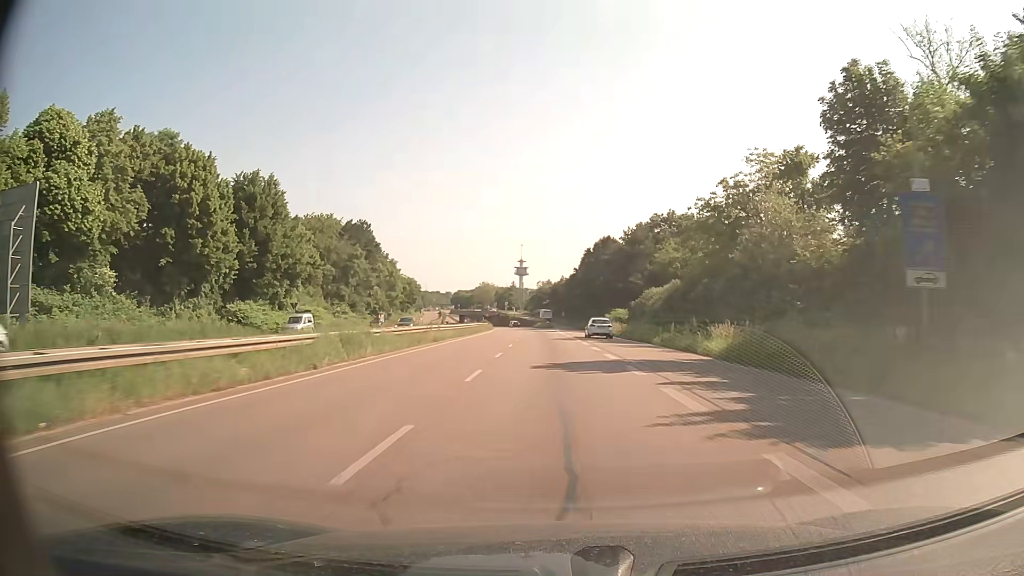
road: trunk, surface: asphalt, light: Day
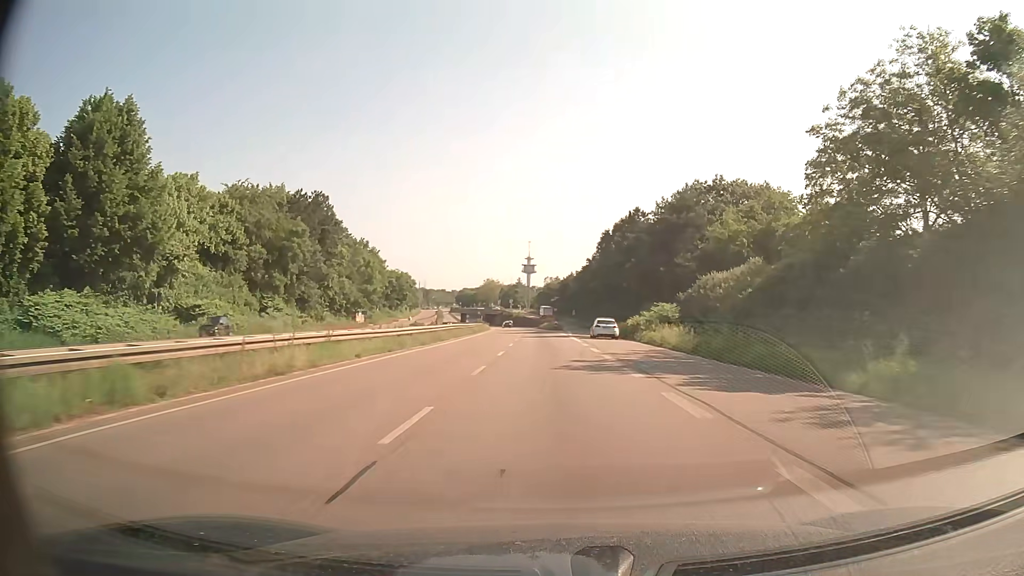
(0.0, +25.1) m; 0°
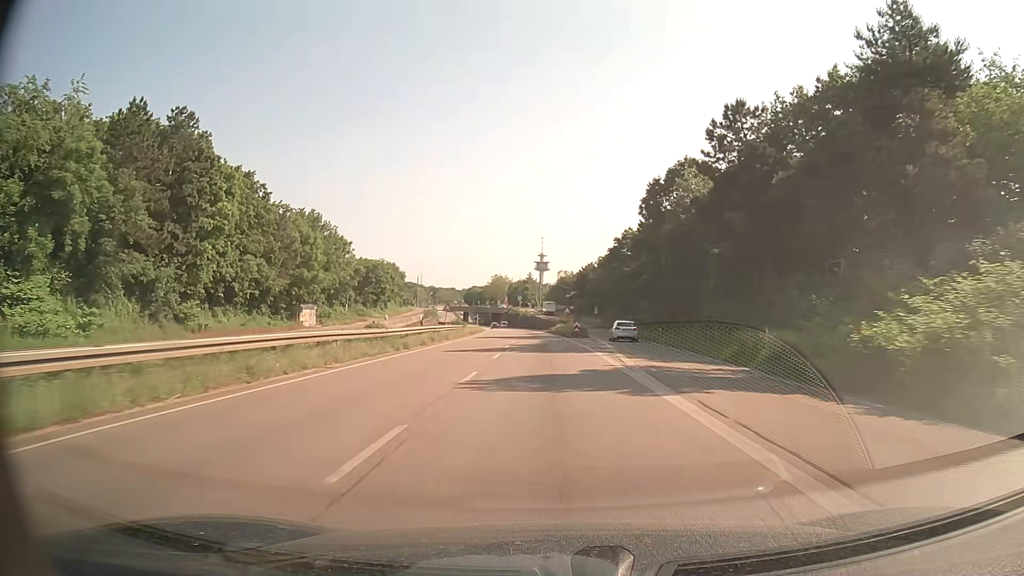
(-0.3, +37.6) m; -1°
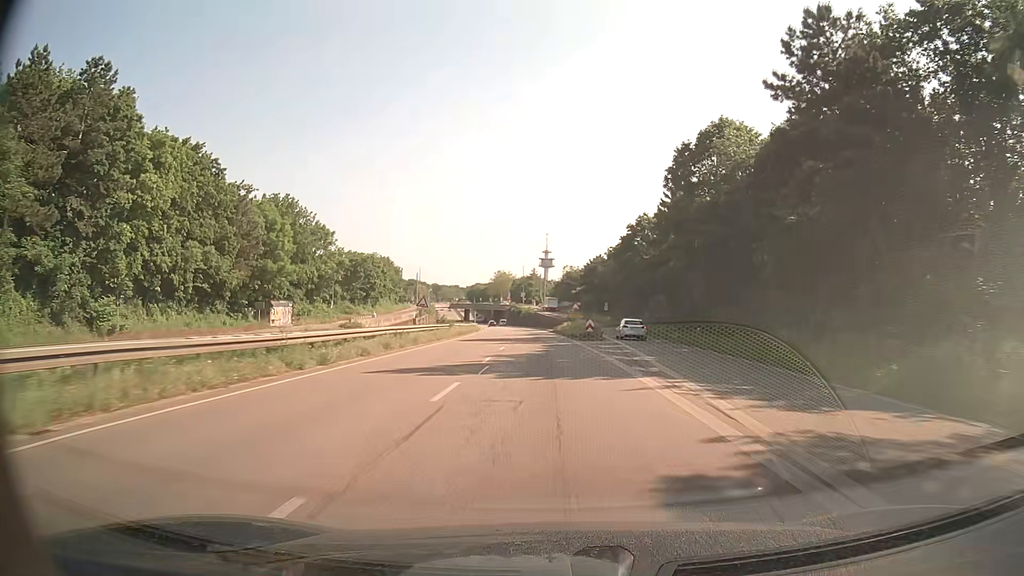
(-0.1, +12.6) m; -1°
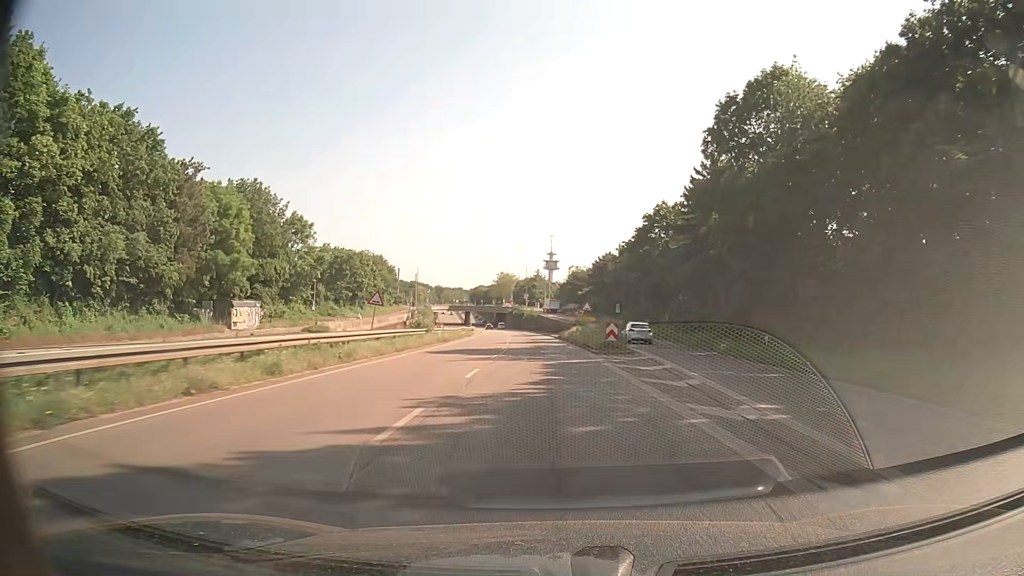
(-0.1, +12.6) m; 0°
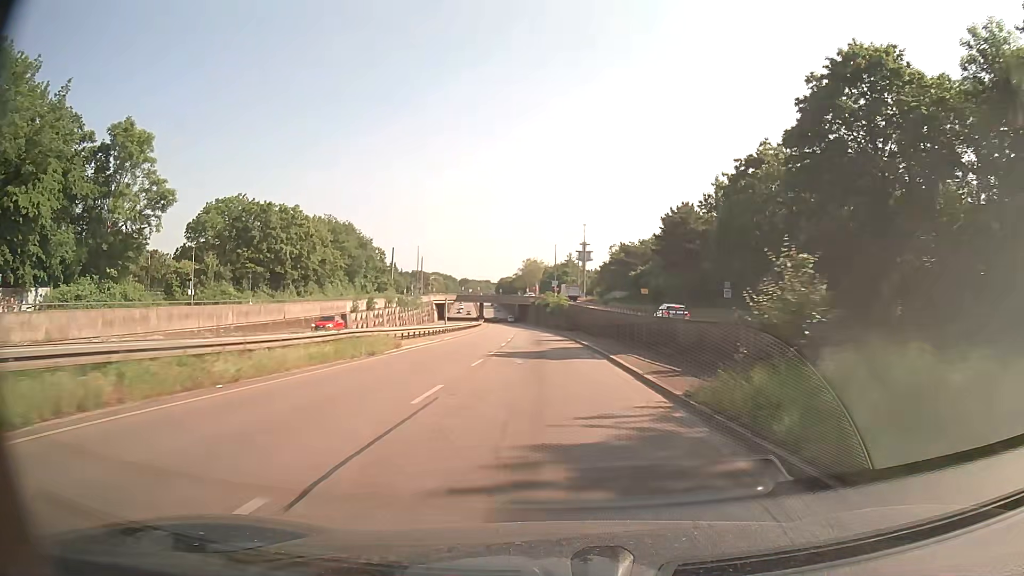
(-1.2, +50.3) m; -3°
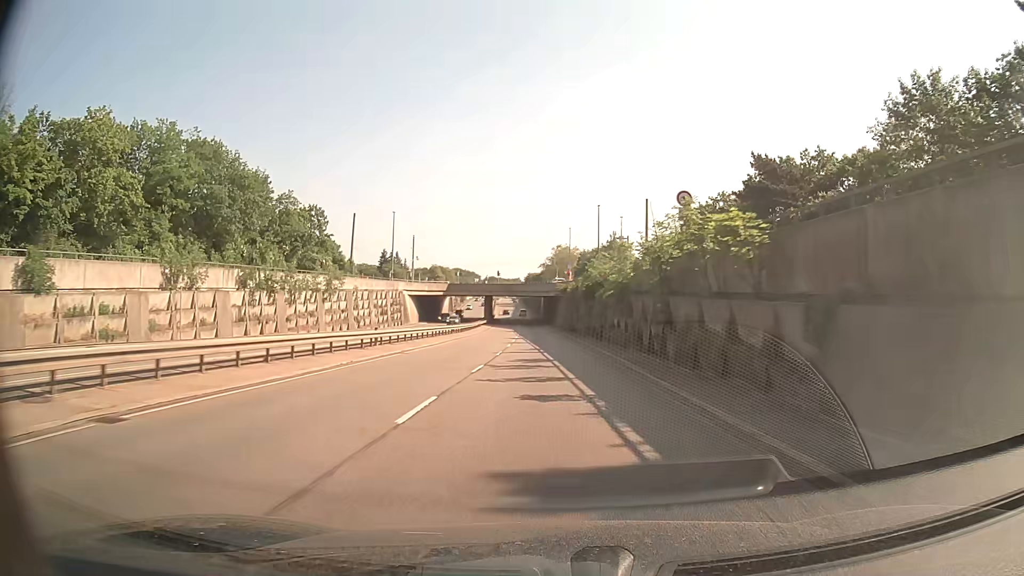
(-1.6, +62.8) m; -3°
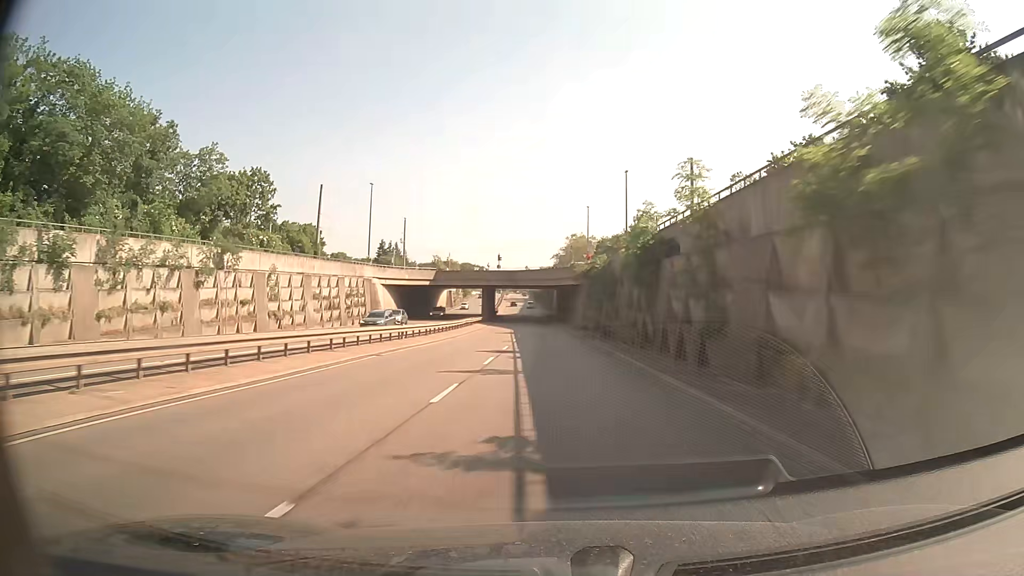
(-0.3, +25.1) m; -1°
(0, +10) (0, +20) (0, +30) (-1, +40) (-1, +50) (-1, +60) (-1, +70) (-2, +80) (-2, +90) (-3, +100) m
